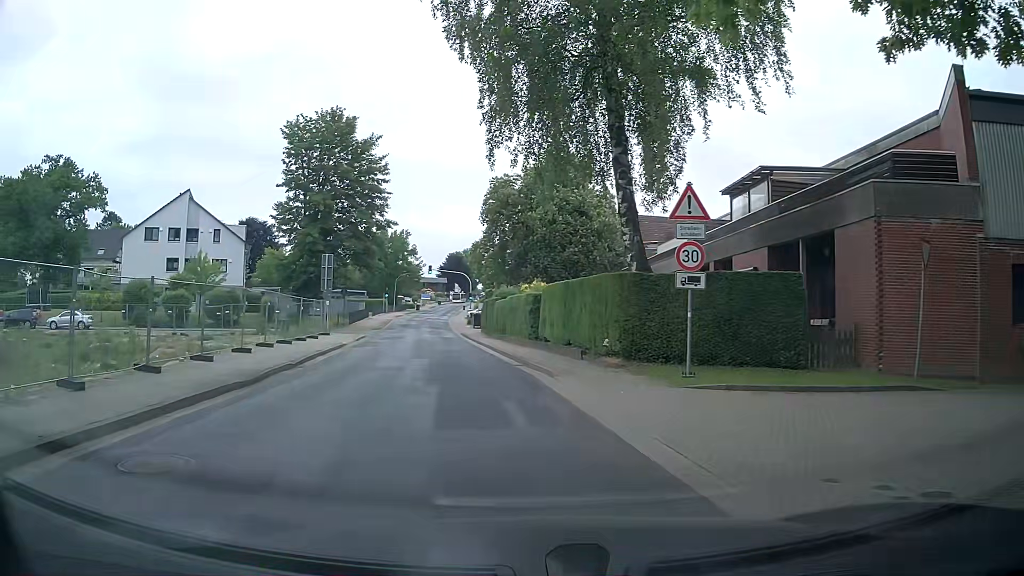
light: Day
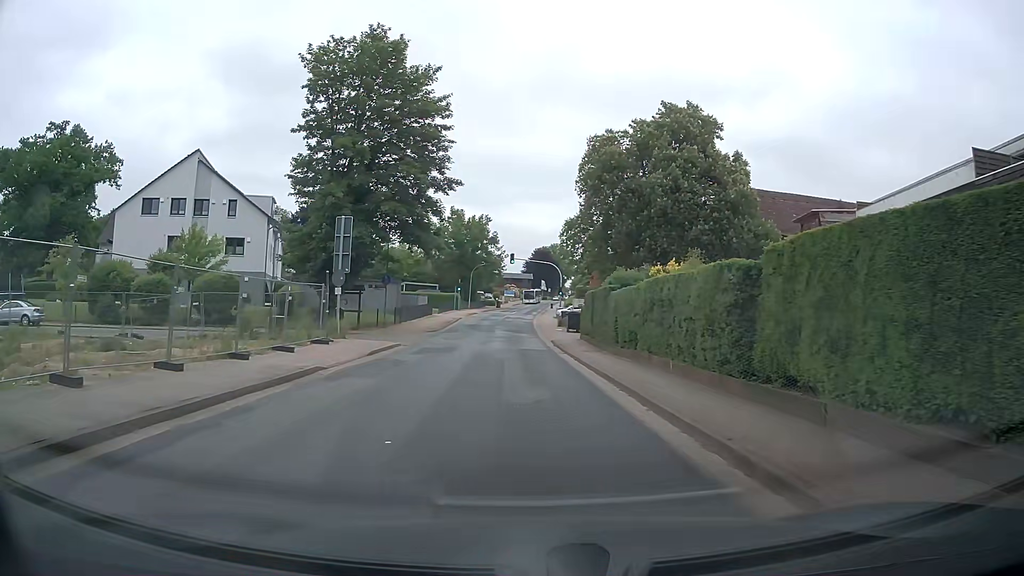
(-1.2, +16.2) m; -6°
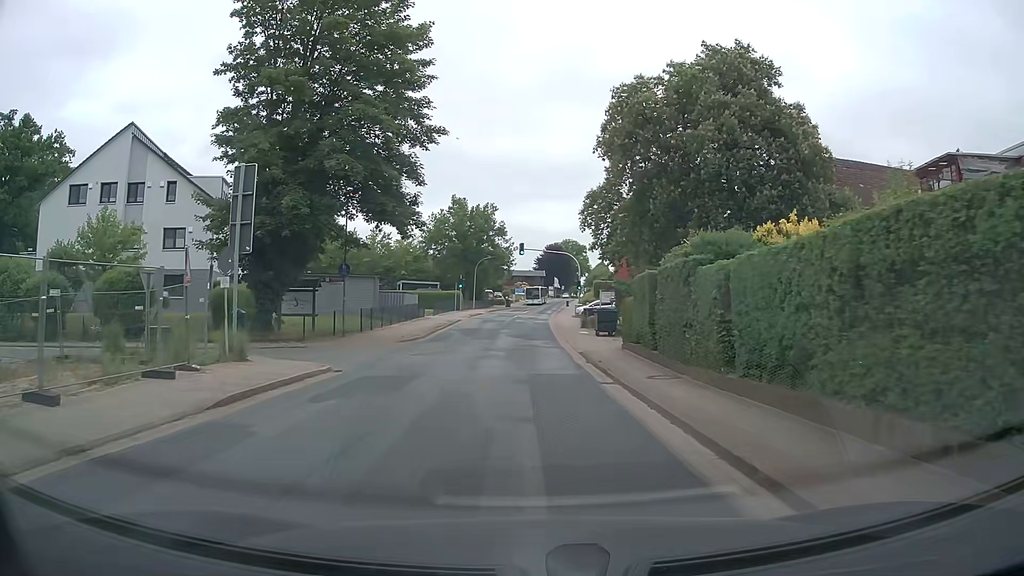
(0.0, +11.4) m; +1°
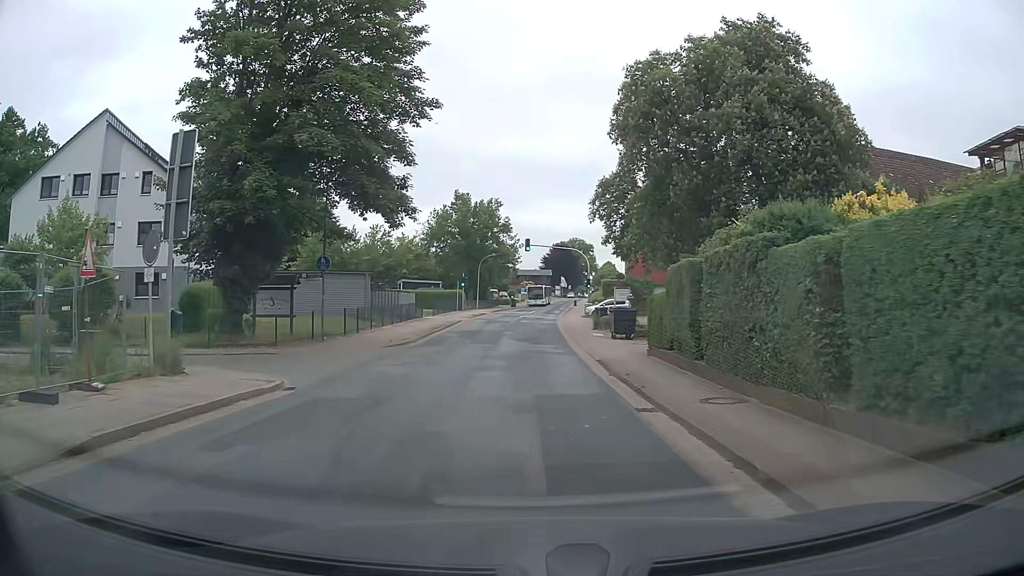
(-0.1, +3.8) m; -2°
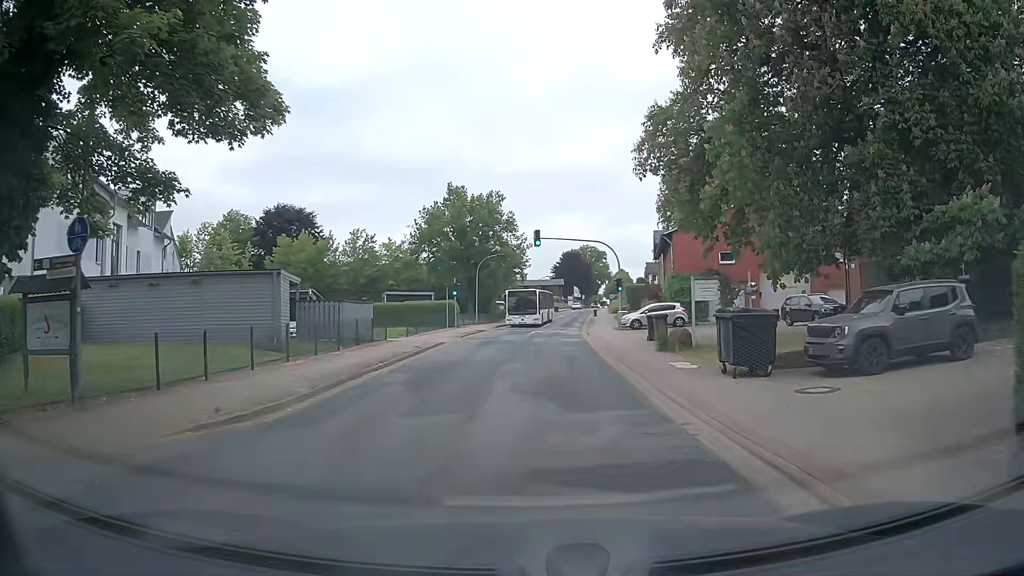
(-0.2, +15.2) m; -2°
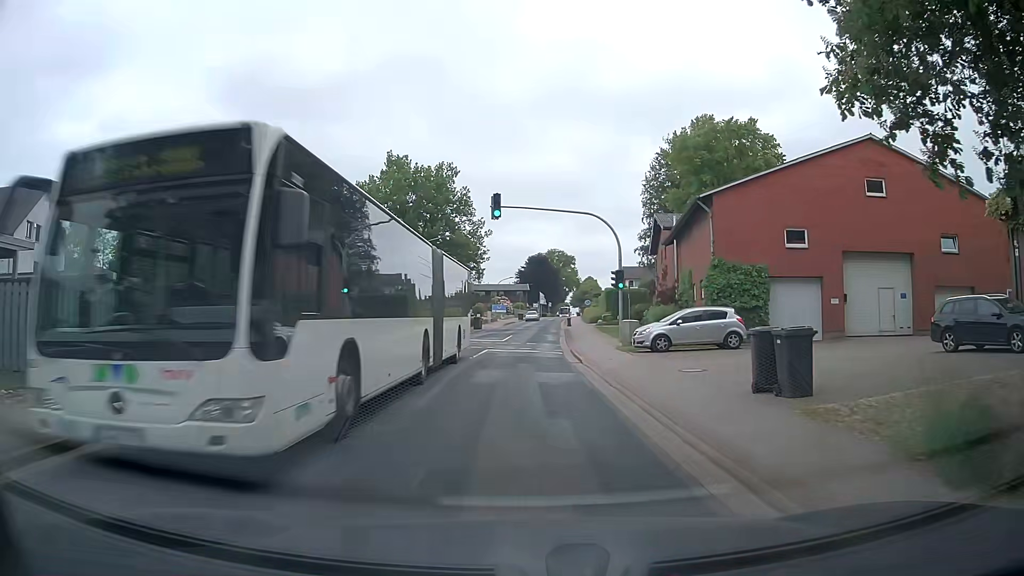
(+0.6, +16.9) m; +4°
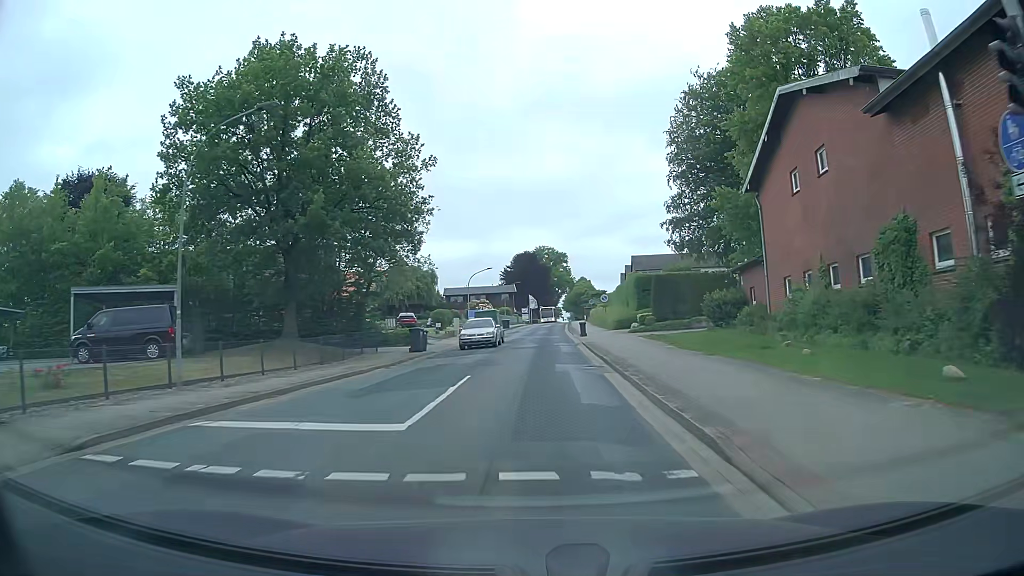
(-0.3, +28.1) m; 0°
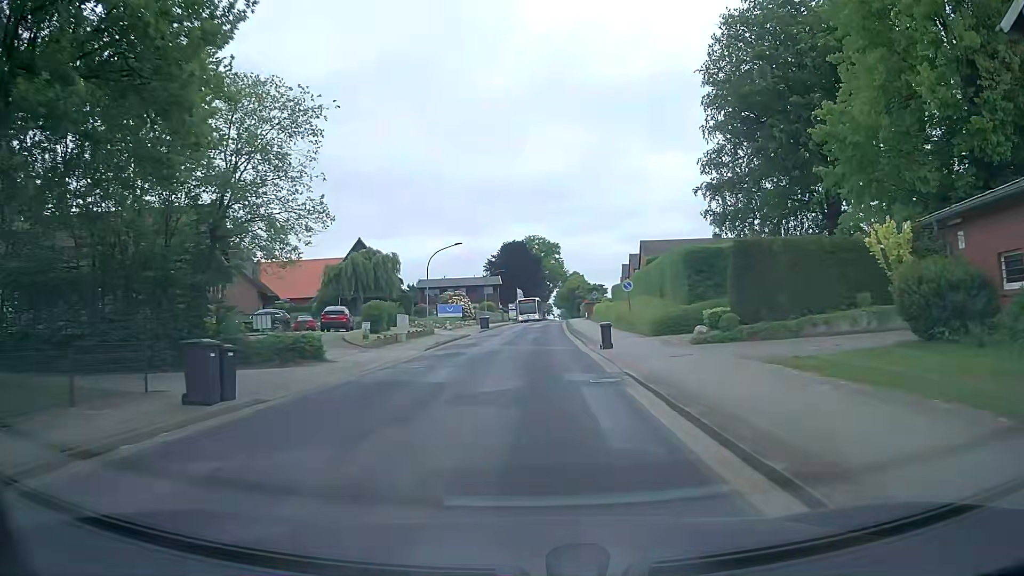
(+0.4, +19.1) m; +1°
(0, +10) (0, +20) (0, +30) (+1, +40) (+1, +50) (+1, +60) (+2, +70) (+2, +80) (+3, +90) (+3, +100) m
